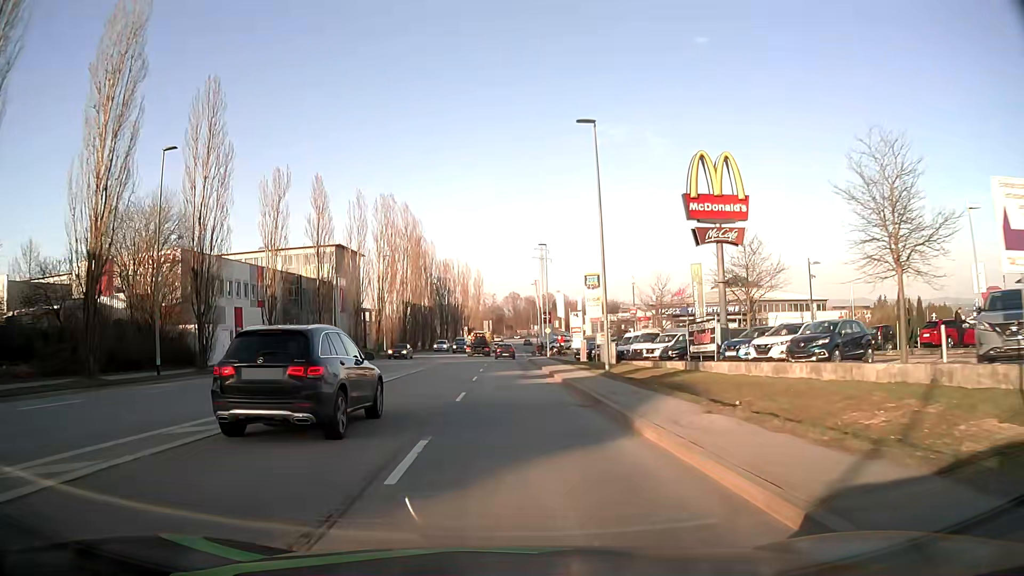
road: tertiary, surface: asphalt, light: Day
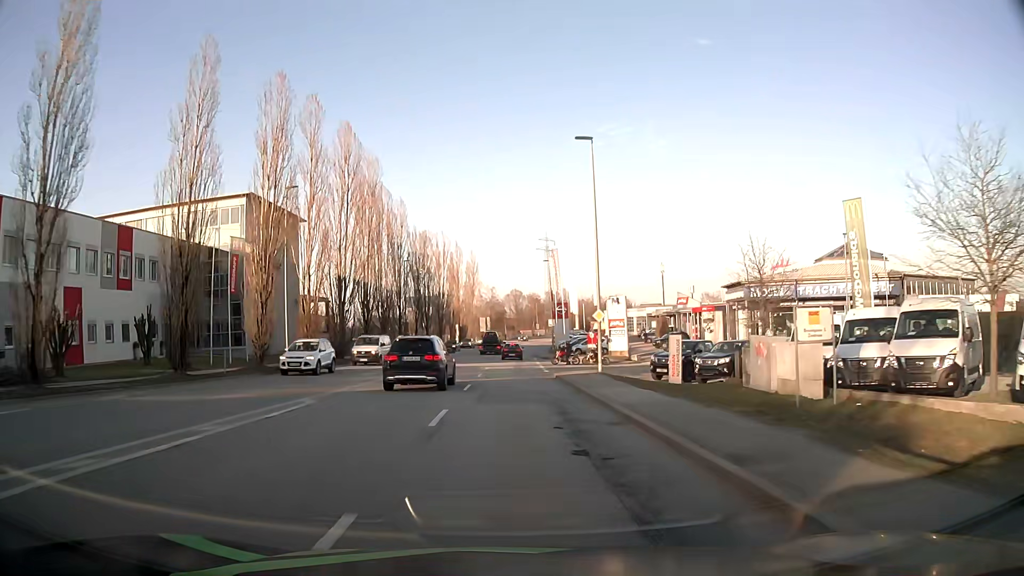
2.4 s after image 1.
(-0.3, +32.7) m; 0°
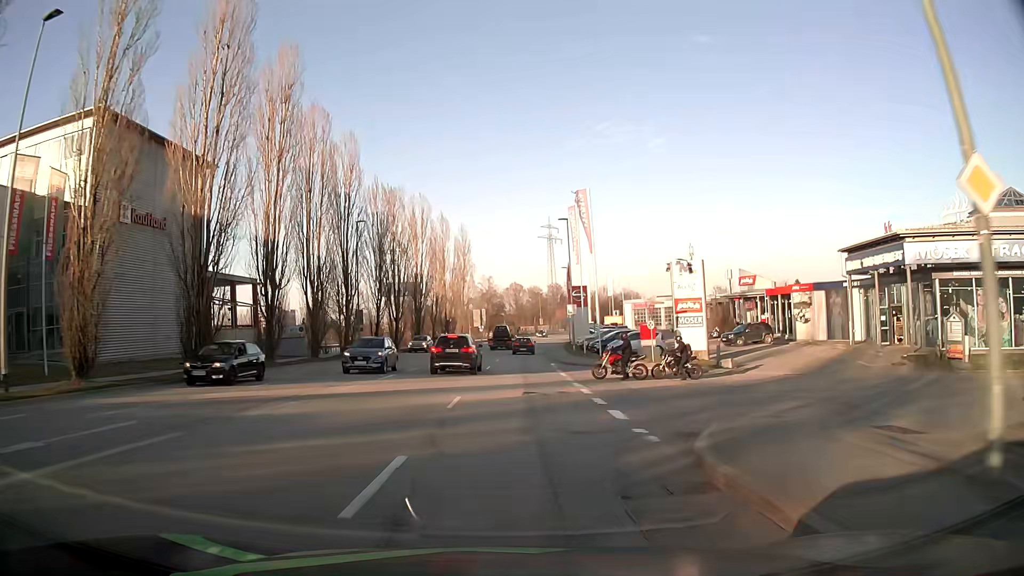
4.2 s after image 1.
(-0.1, +24.2) m; 0°
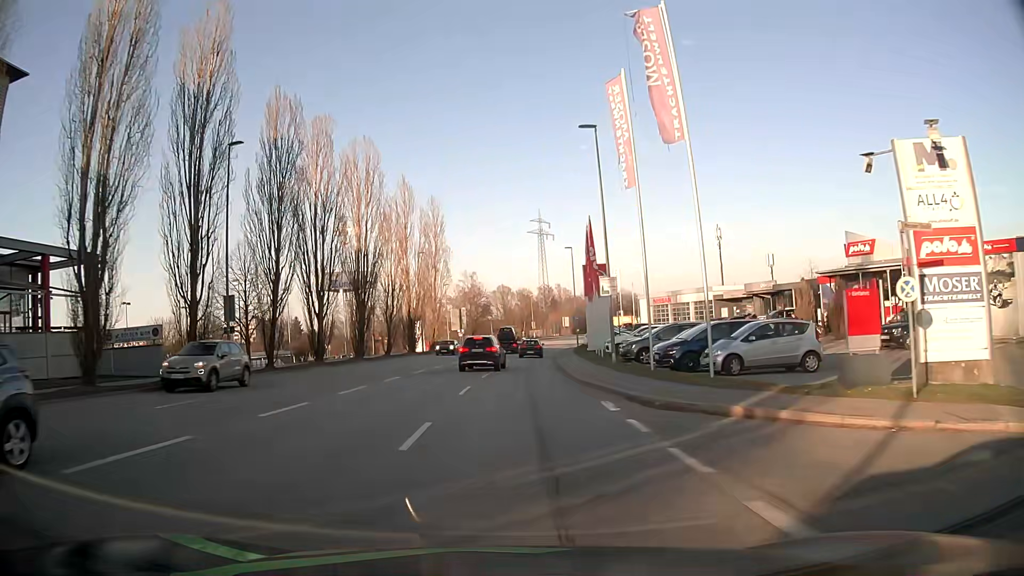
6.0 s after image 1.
(+0.1, +23.8) m; 0°
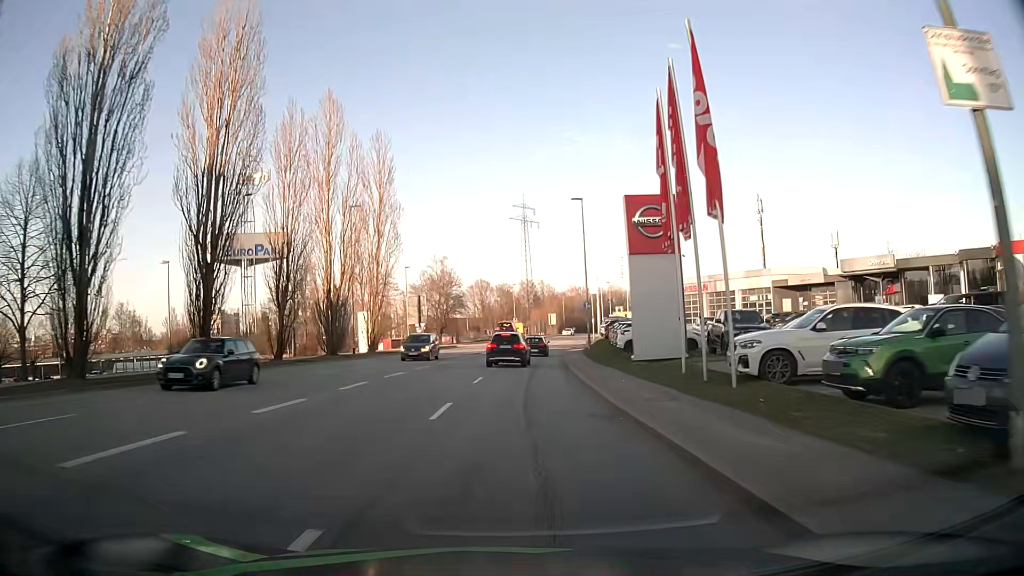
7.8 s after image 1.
(+0.5, +24.0) m; +2°
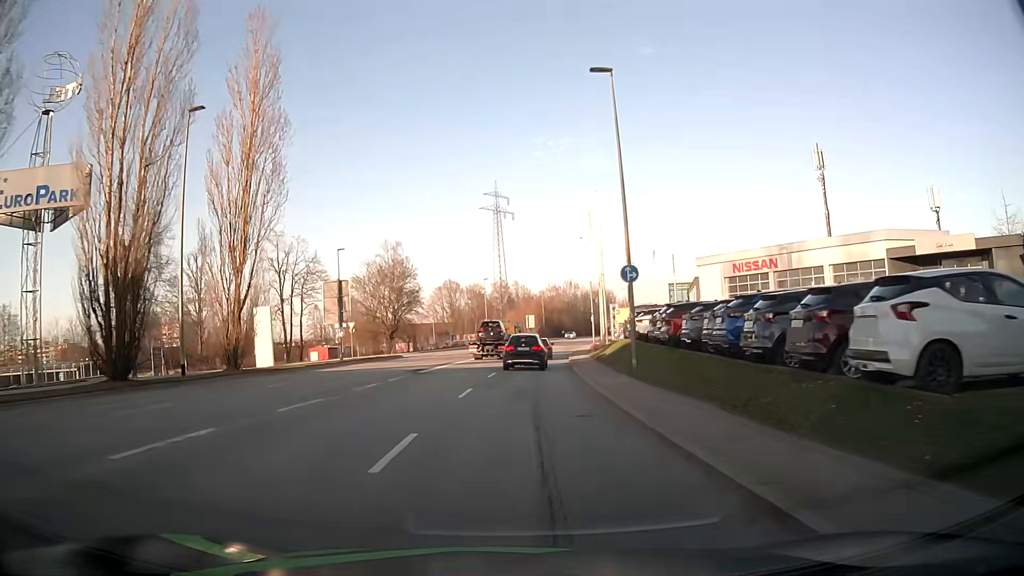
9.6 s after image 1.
(+0.4, +22.7) m; +2°
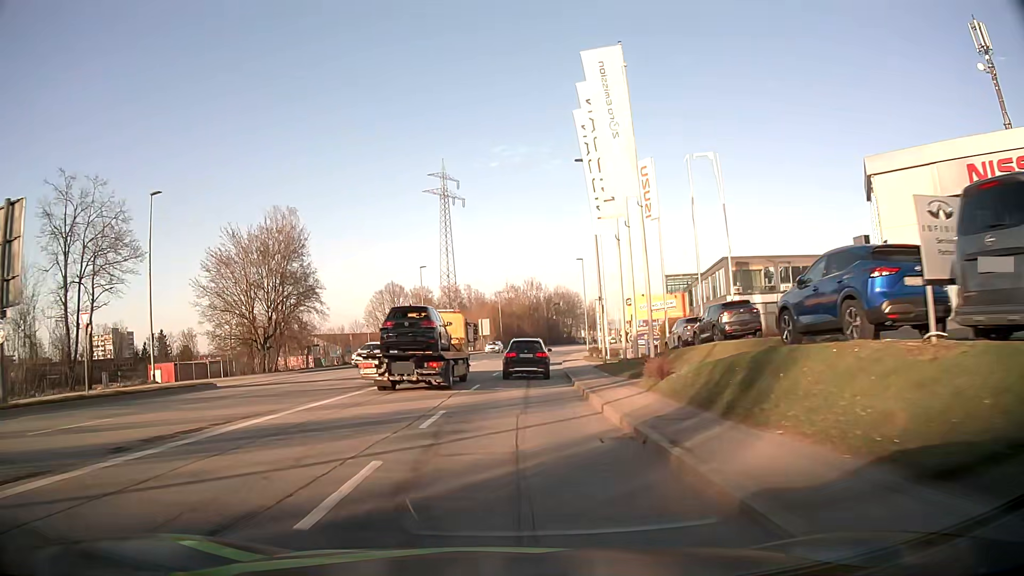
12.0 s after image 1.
(+1.0, +29.3) m; +4°
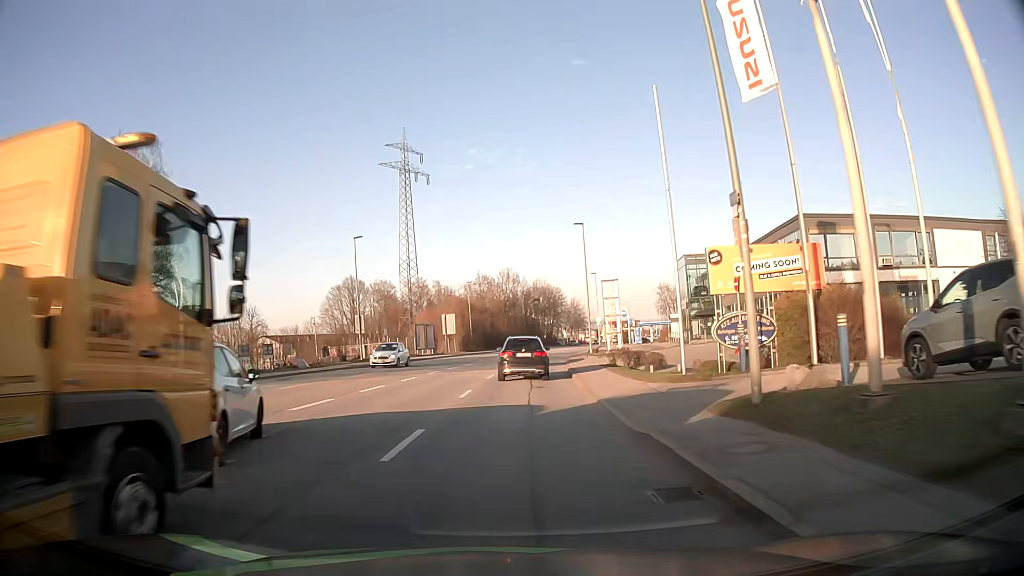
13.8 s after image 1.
(+0.4, +22.8) m; +2°
(0, +10) (0, +20) (+1, +30) (+1, +40) (+2, +50) (+3, +60) (+5, +70) (+6, +80) (+8, +90) (+9, +99) m
